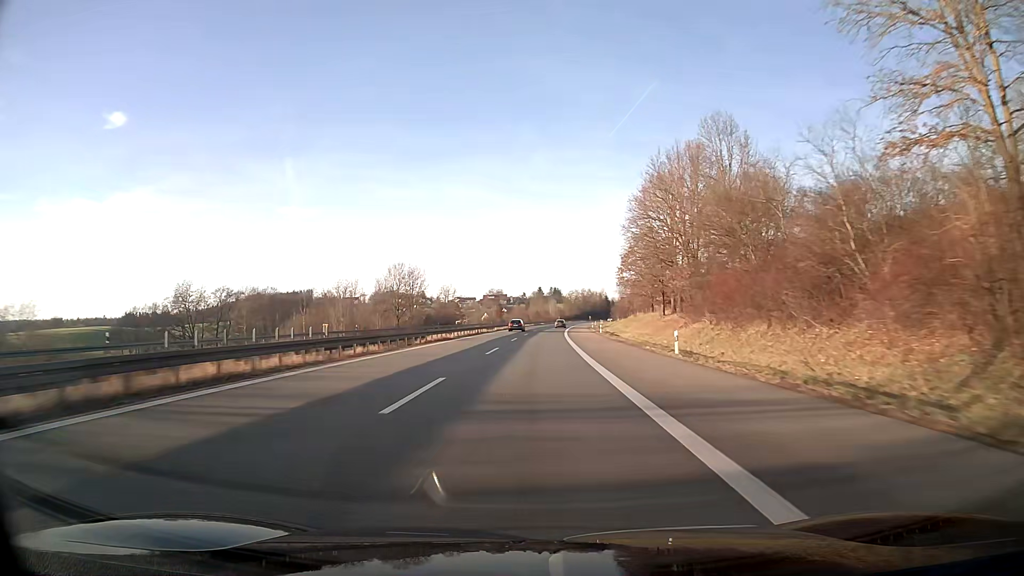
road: motorway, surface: asphalt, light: Day
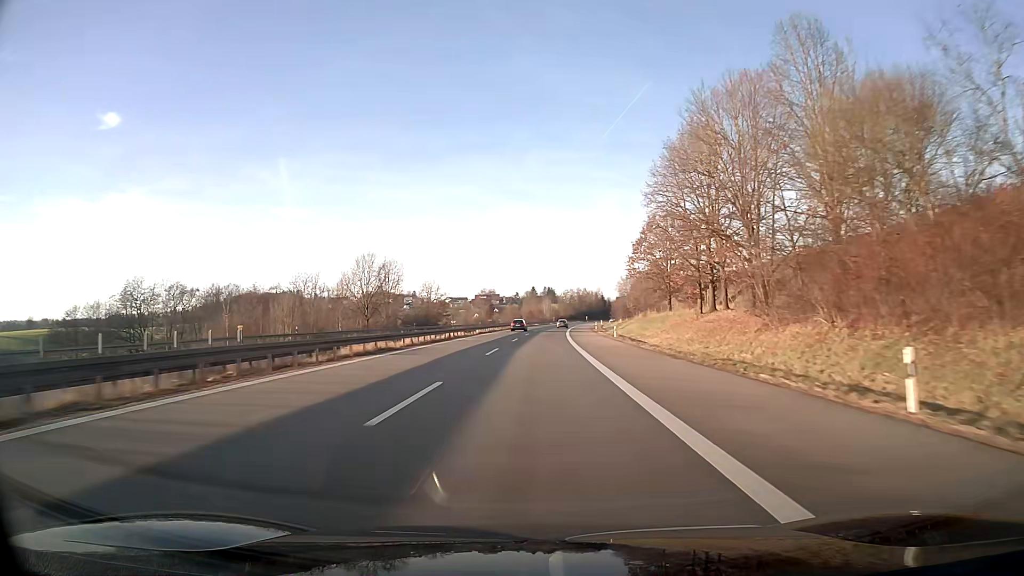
(+0.1, +19.0) m; +1°
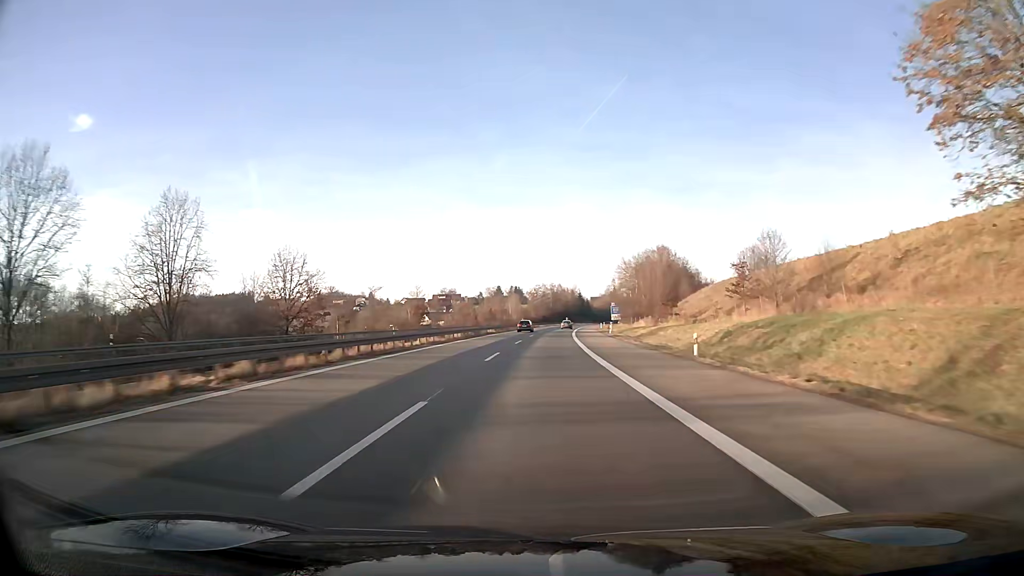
(+1.8, +76.0) m; +3°
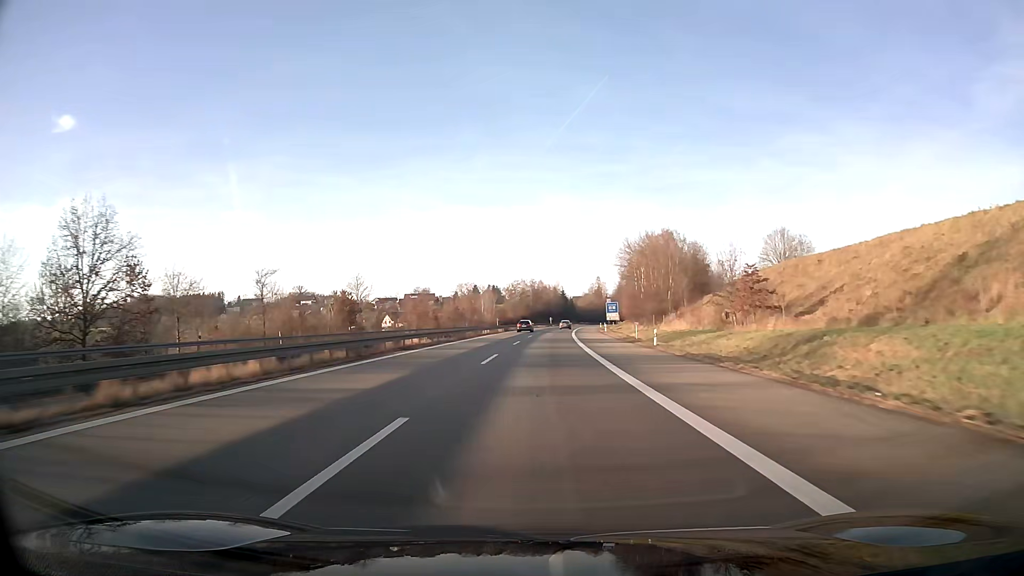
(+0.6, +38.0) m; +2°
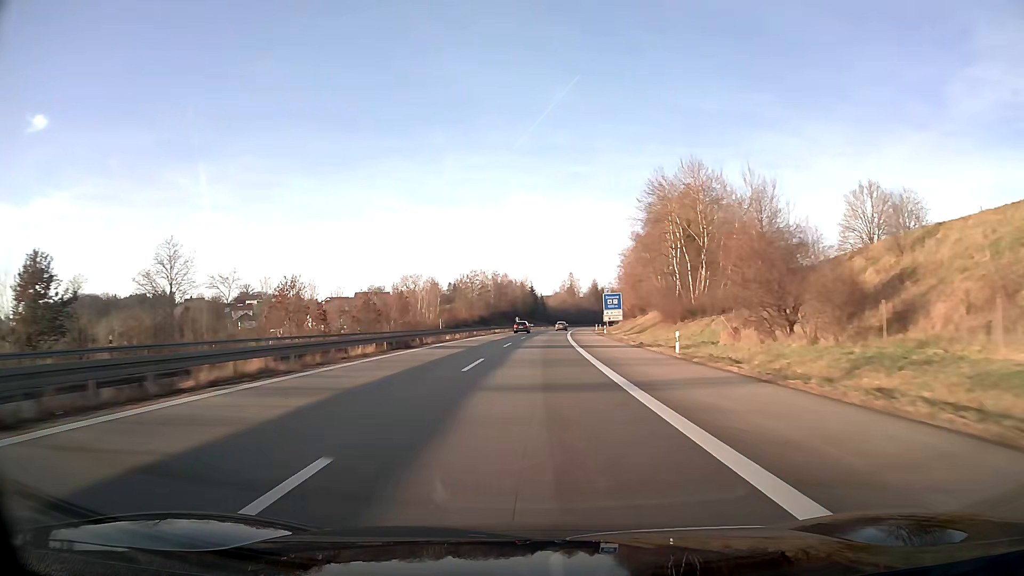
(+1.3, +57.0) m; +3°
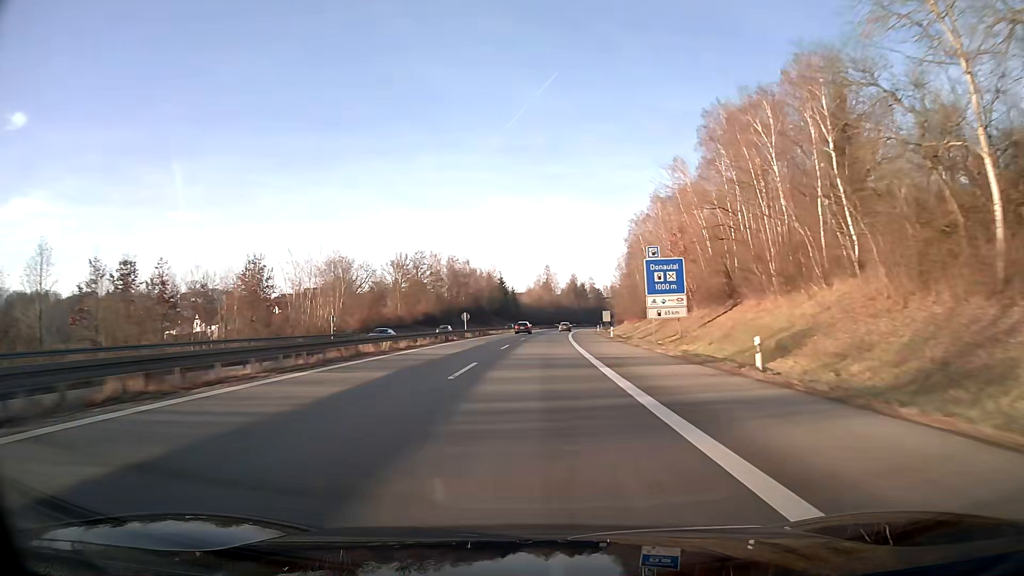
(+1.1, +57.0) m; +2°
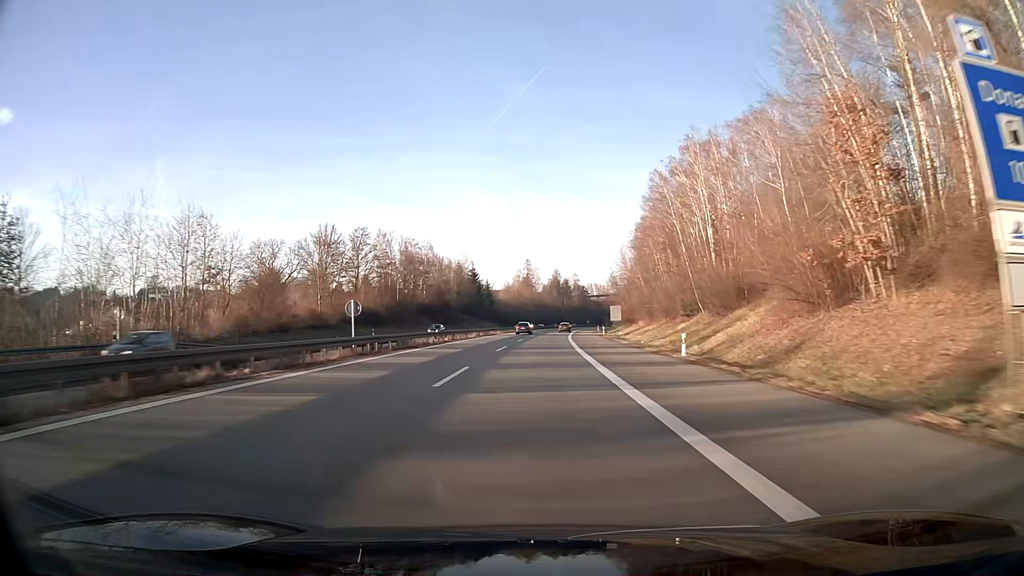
(+0.6, +38.0) m; +2°
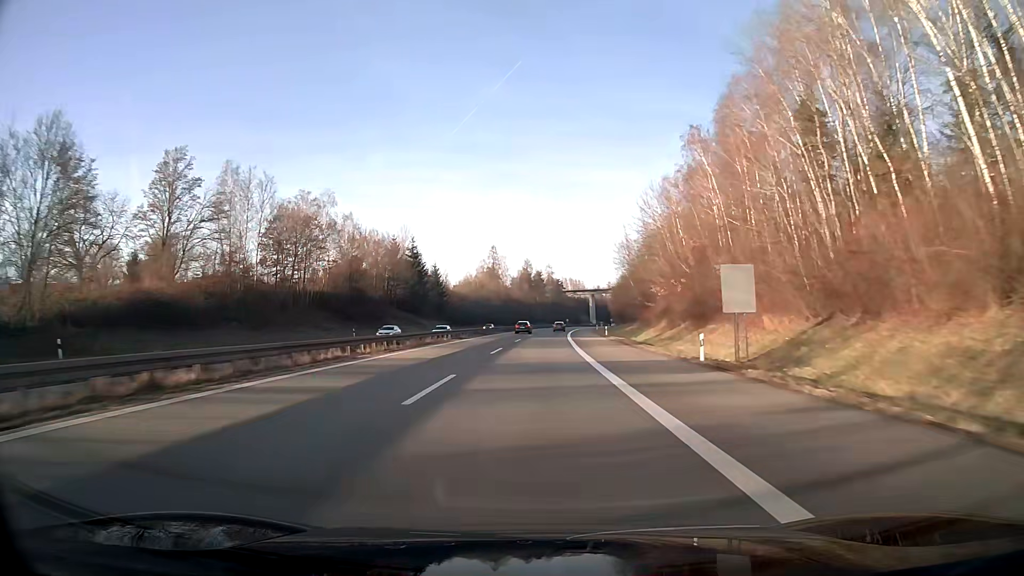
(+1.3, +57.1) m; +3°
